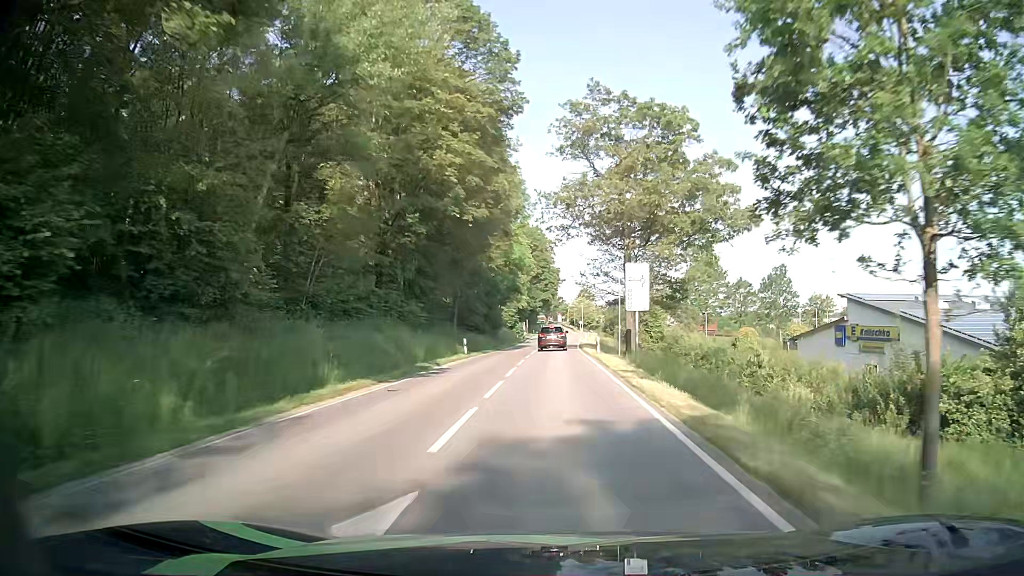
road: secondary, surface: asphalt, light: Day
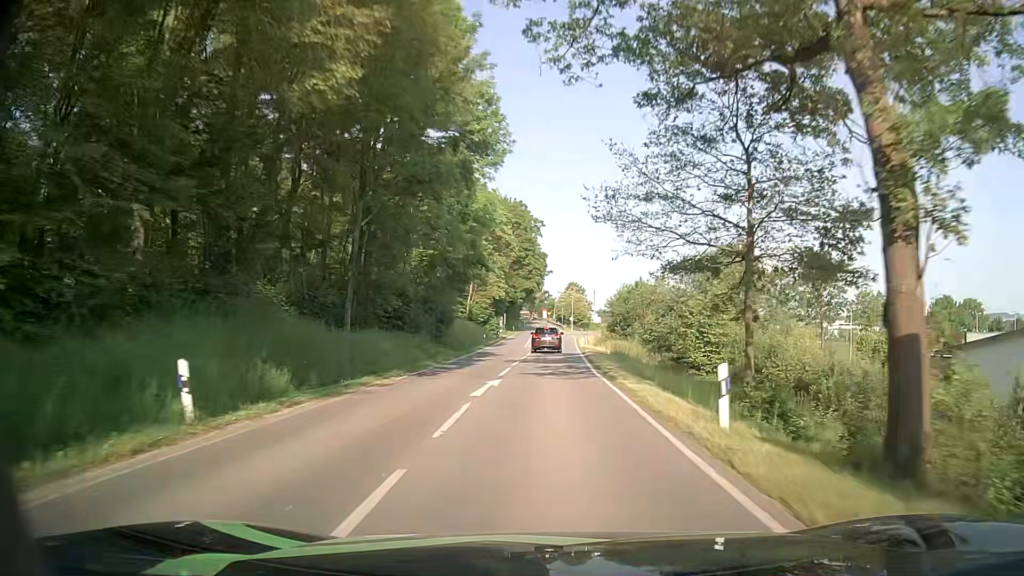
(+0.2, +28.9) m; +1°
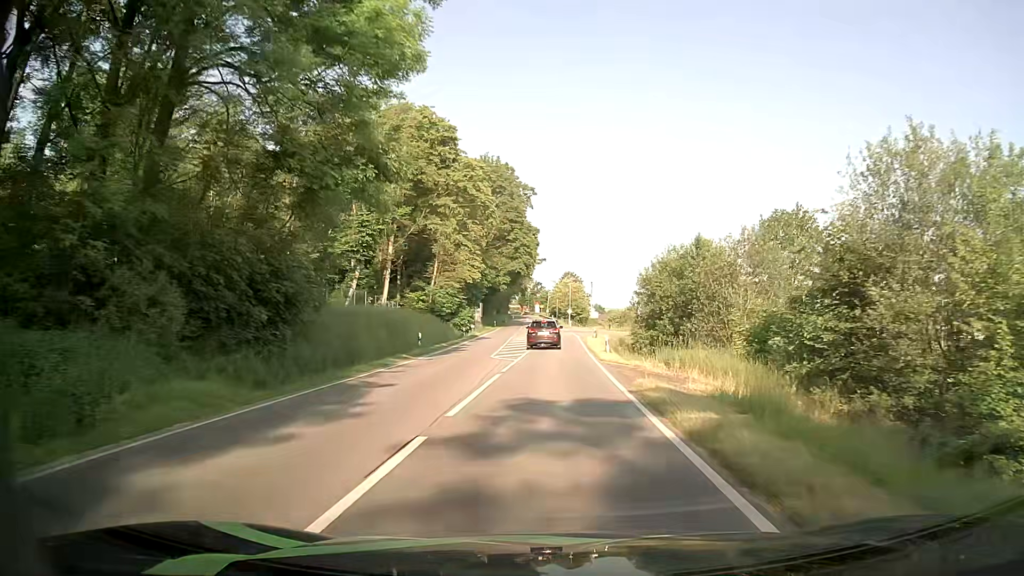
(+0.4, +28.1) m; +1°
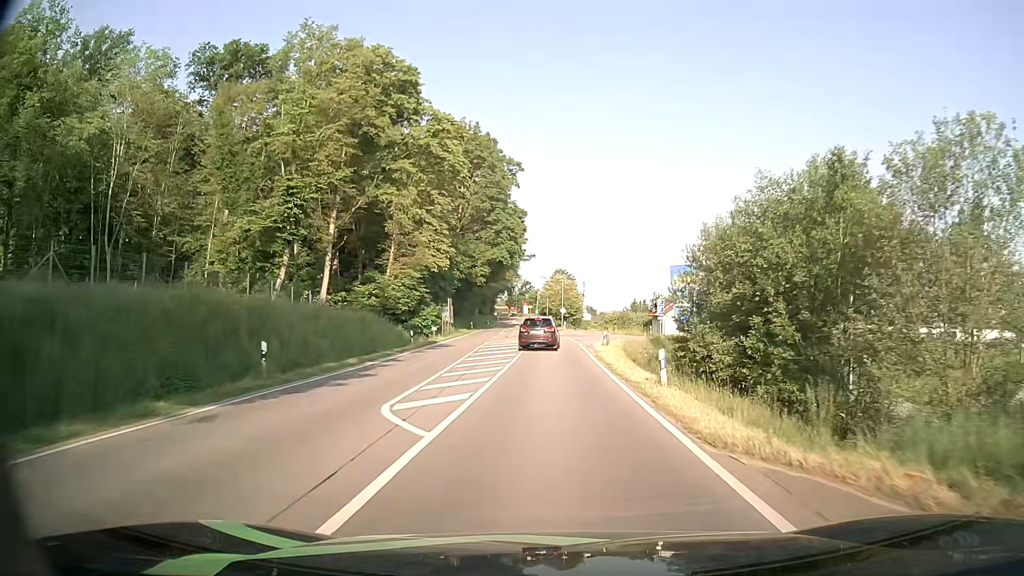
(0.0, +18.1) m; +1°
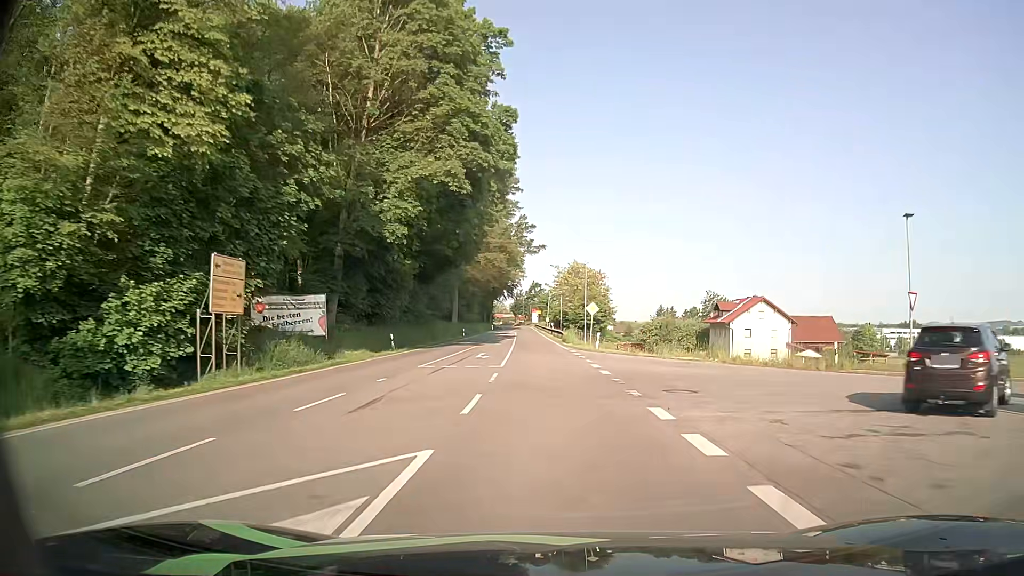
(0.0, +44.4) m; -1°
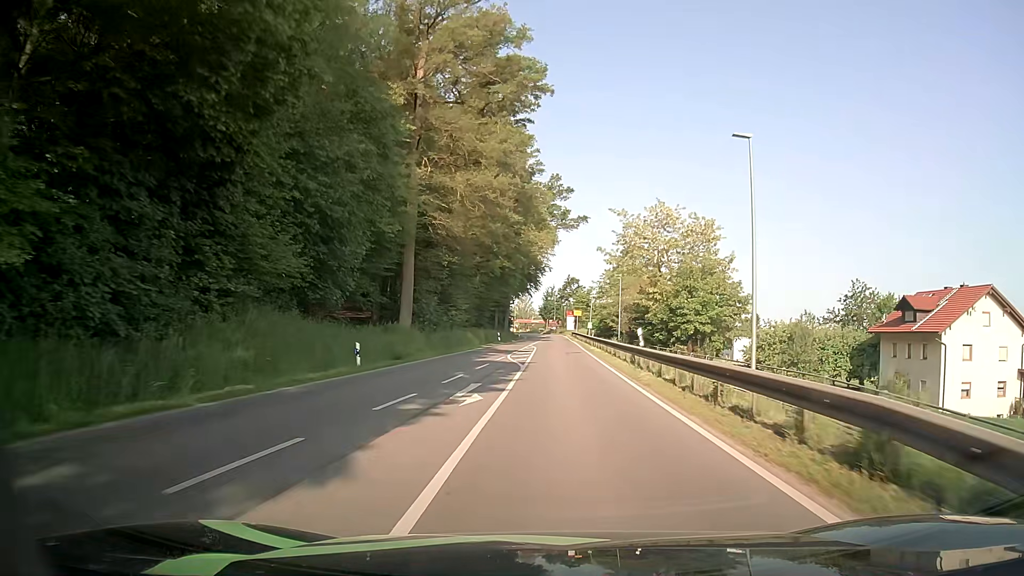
(-1.8, +47.6) m; -3°
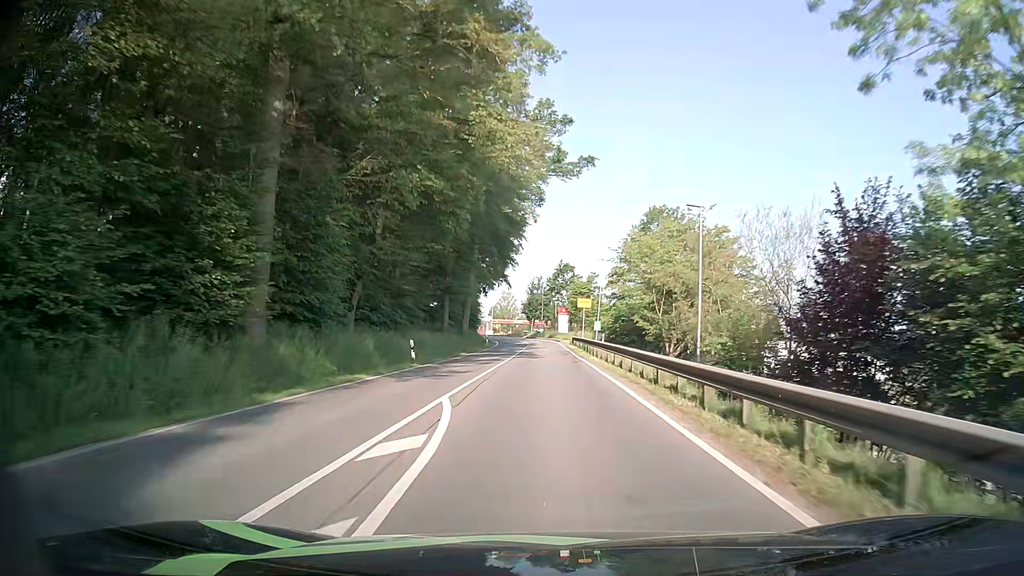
(+0.3, +36.8) m; +1°
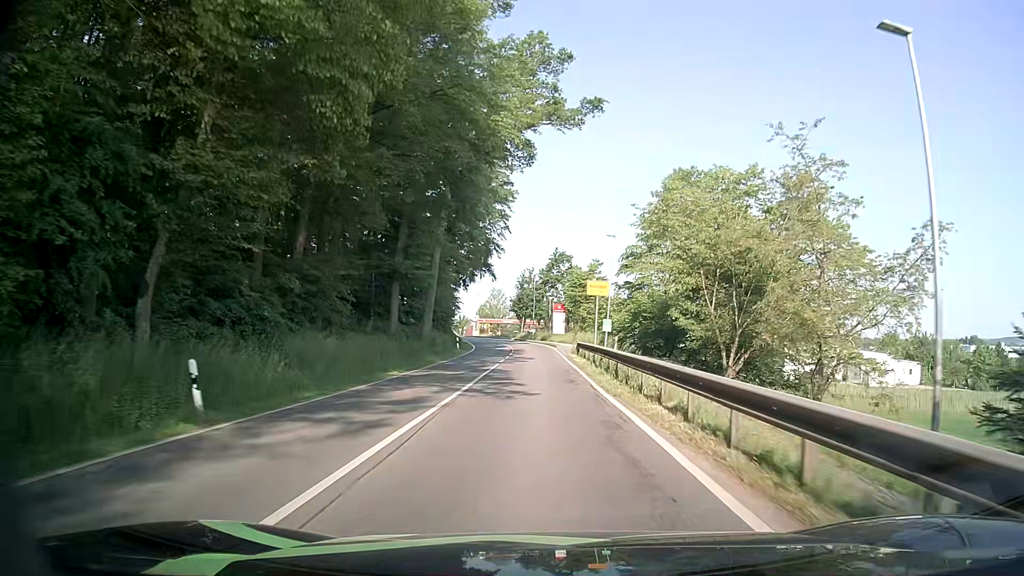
(0.0, +17.2) m; -1°
(0, +10) (0, +20) (0, +30) (0, +40) (0, +50) (-1, +60) (-2, +70) (-4, +80) (-5, +90) (-7, +99) m
